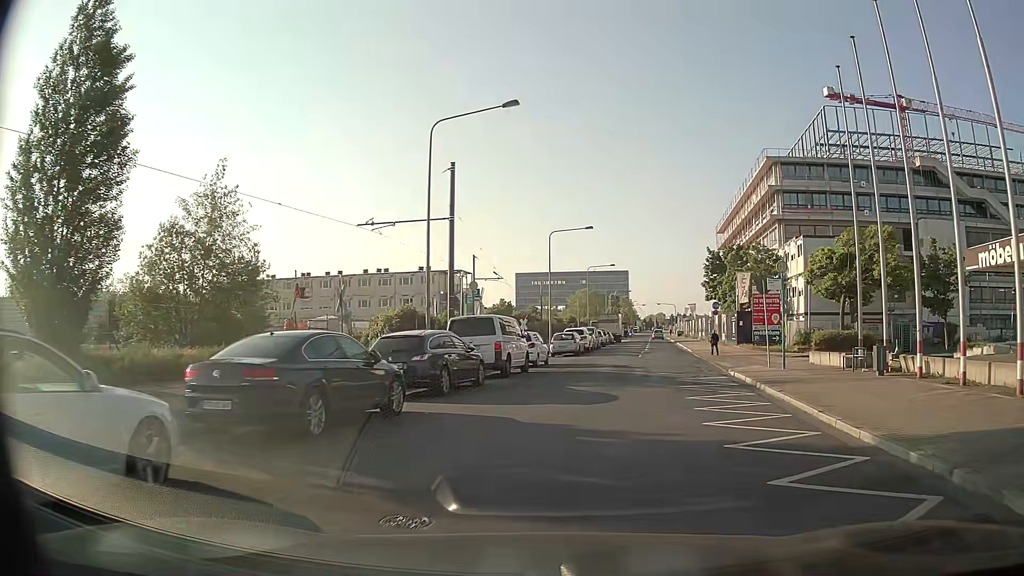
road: primary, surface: asphalt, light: Day
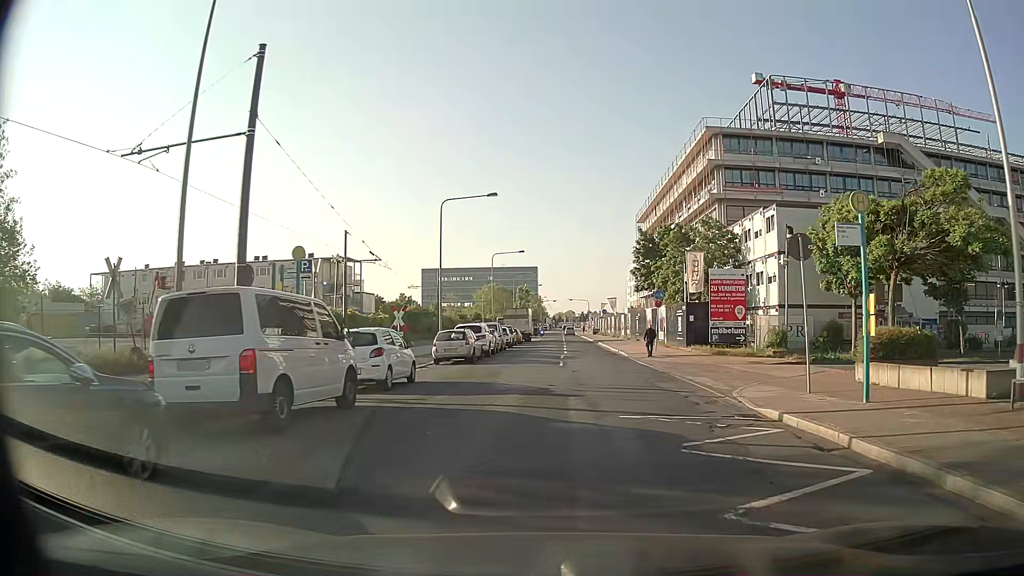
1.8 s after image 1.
(+0.9, +12.2) m; +7°
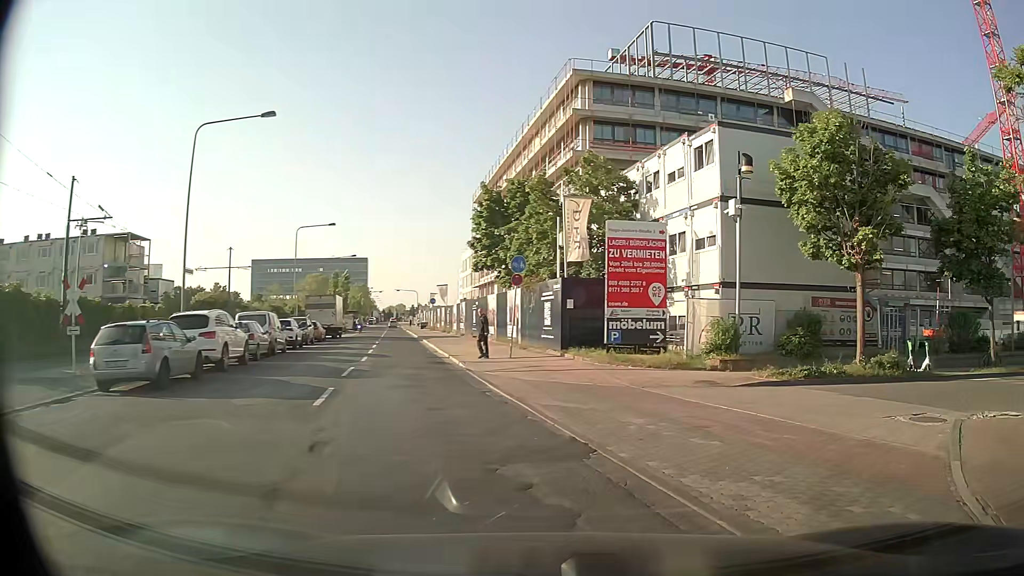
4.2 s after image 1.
(+1.2, +14.9) m; +15°
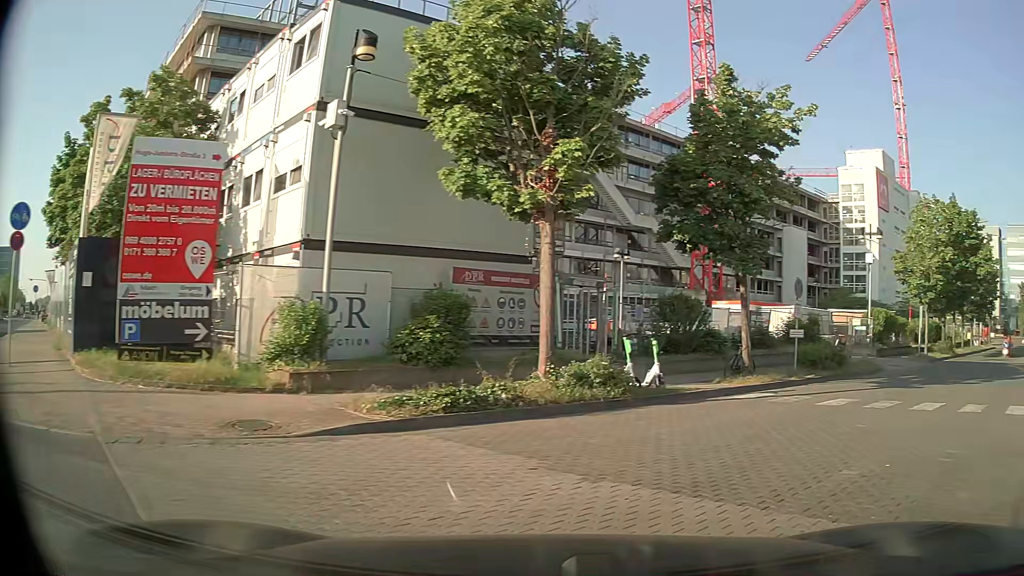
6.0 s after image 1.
(+2.1, +8.6) m; +33°
